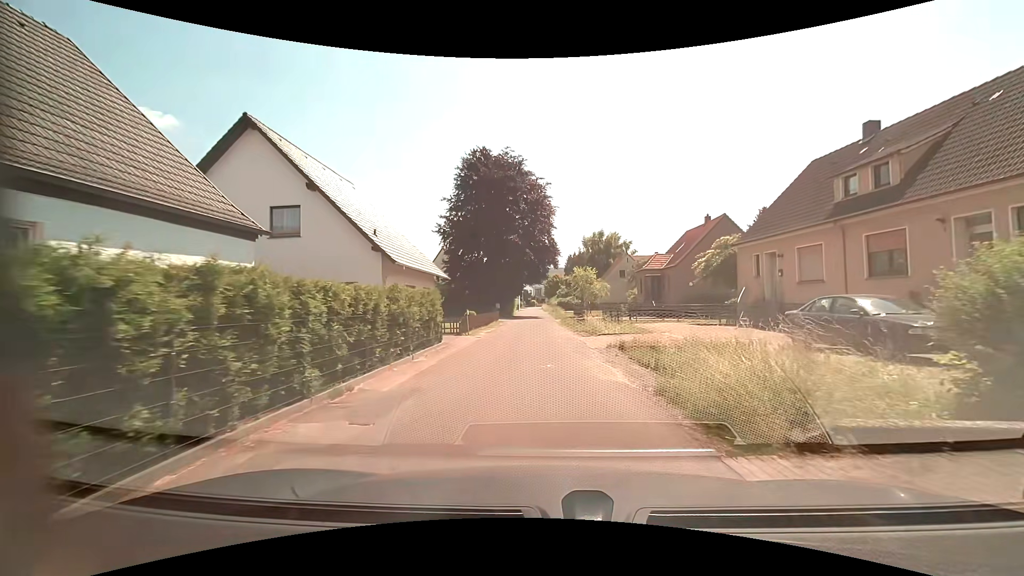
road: residential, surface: asphalt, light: Day
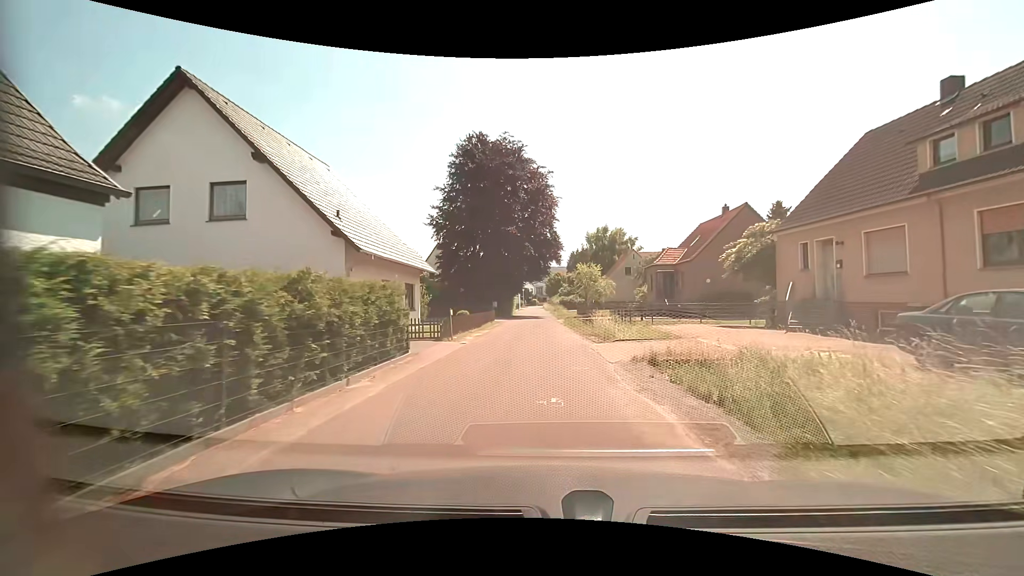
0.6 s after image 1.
(0.0, +4.3) m; 0°
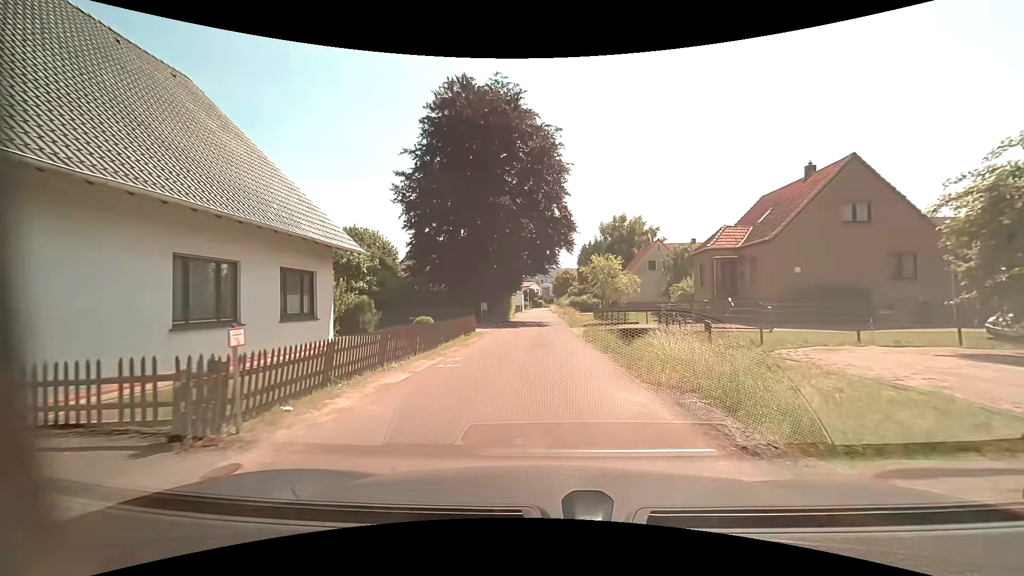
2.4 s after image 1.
(0.0, +12.9) m; -1°
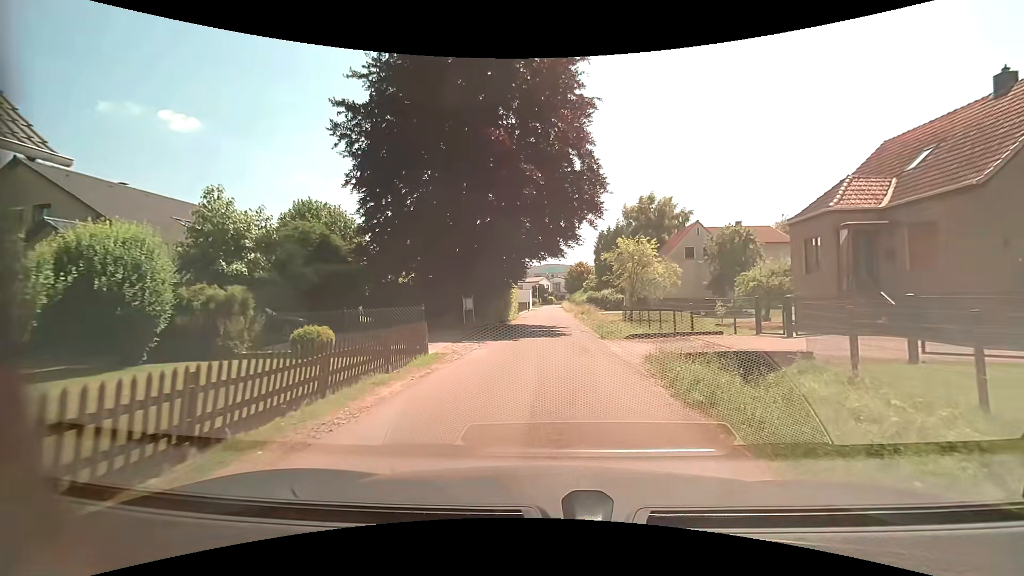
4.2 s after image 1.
(-0.1, +11.7) m; -1°
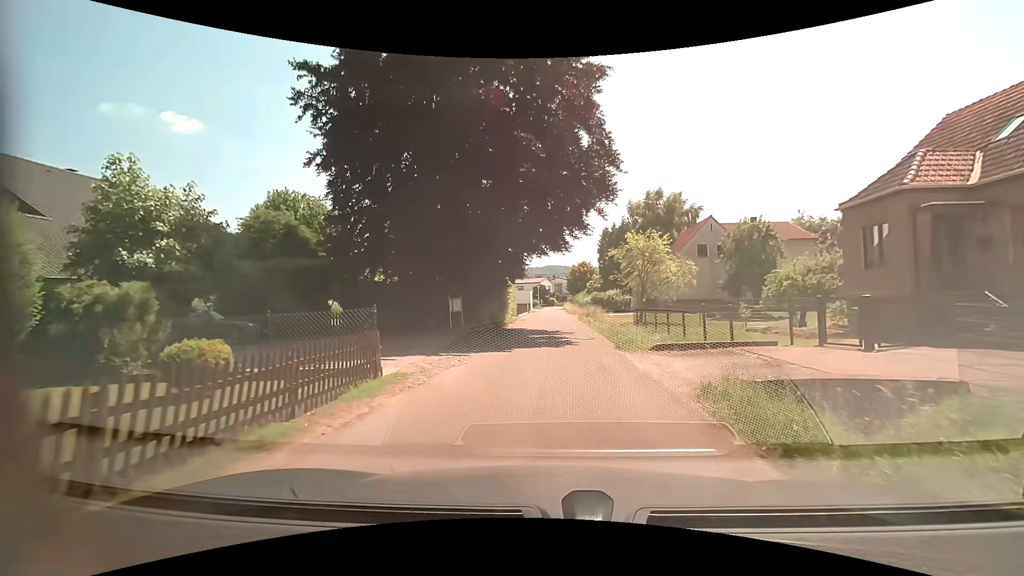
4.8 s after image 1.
(0.0, +3.7) m; -1°
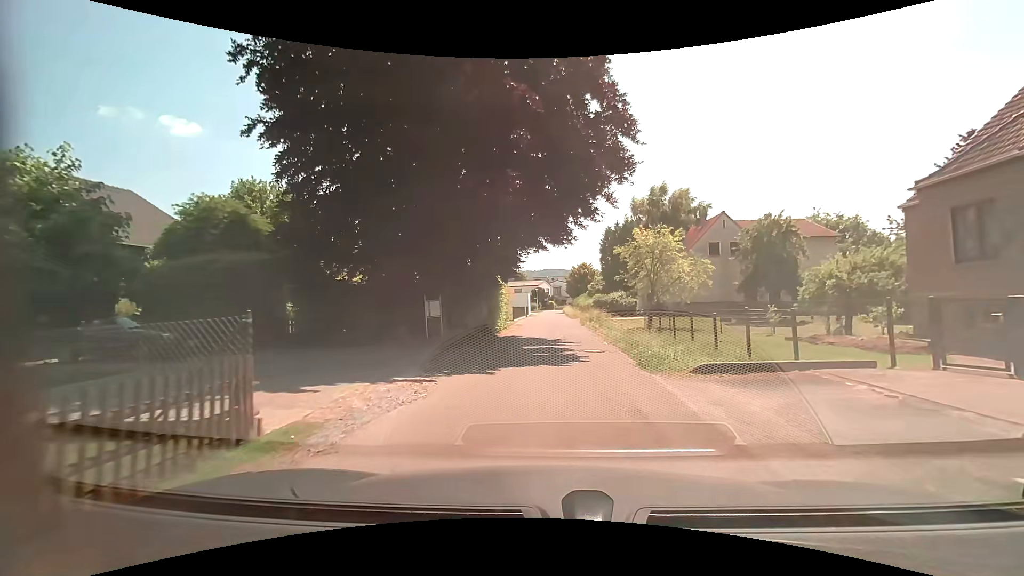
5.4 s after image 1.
(+0.1, +3.9) m; +1°
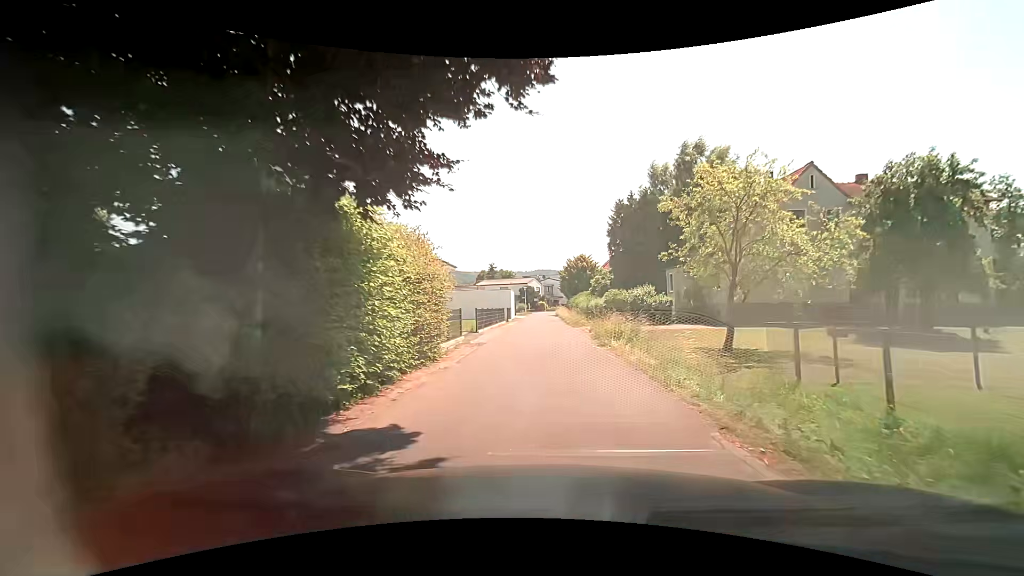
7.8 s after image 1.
(+0.2, +16.3) m; 0°
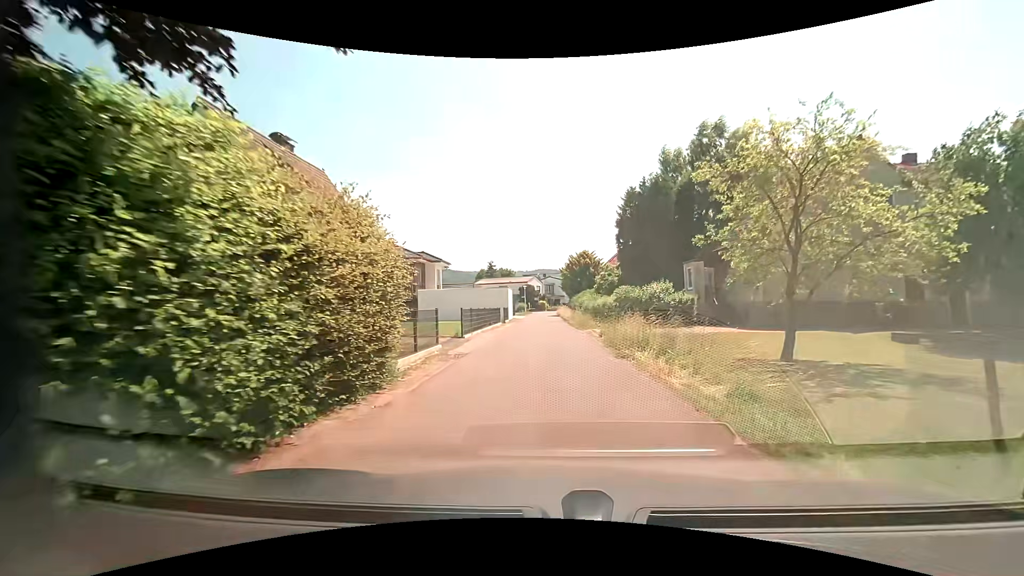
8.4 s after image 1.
(+0.1, +4.3) m; +1°
(0, +10) (0, +20) (0, +30) (0, +40) (0, +50) (0, +60) (0, +70) (0, +80) (+1, +90) (+3, +100) m
